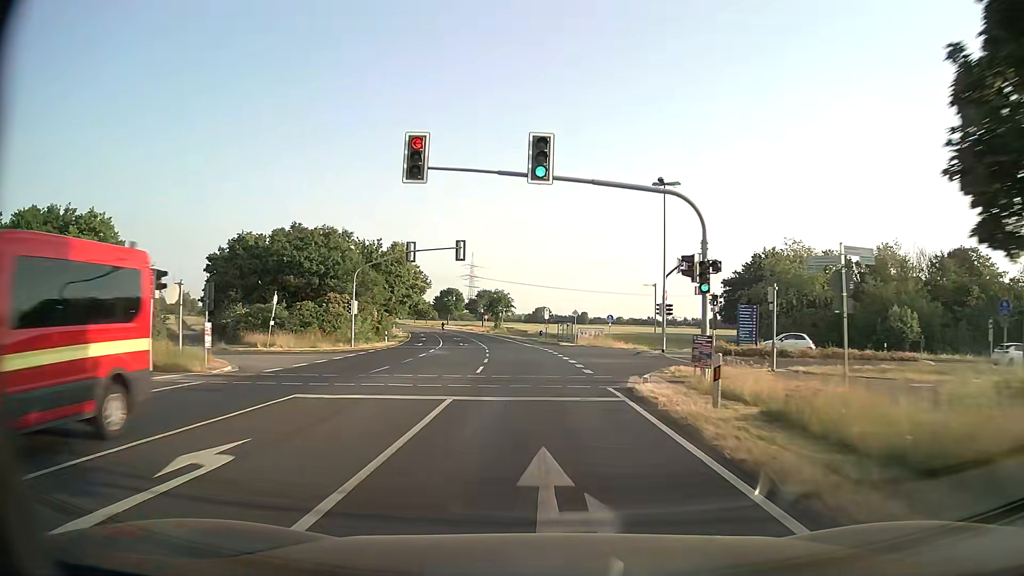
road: secondary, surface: asphalt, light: Day
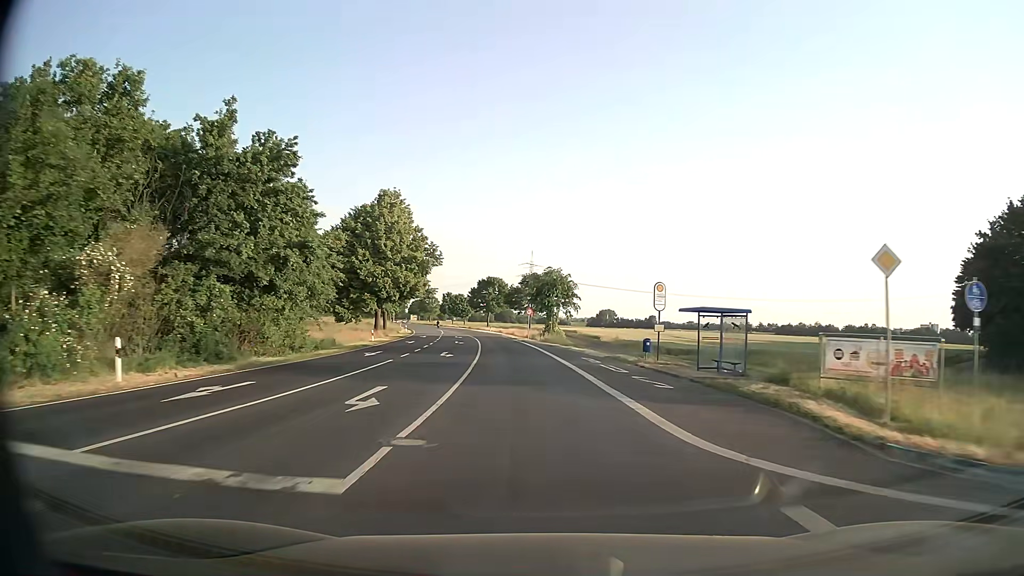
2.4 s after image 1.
(-2.1, +44.0) m; -5°
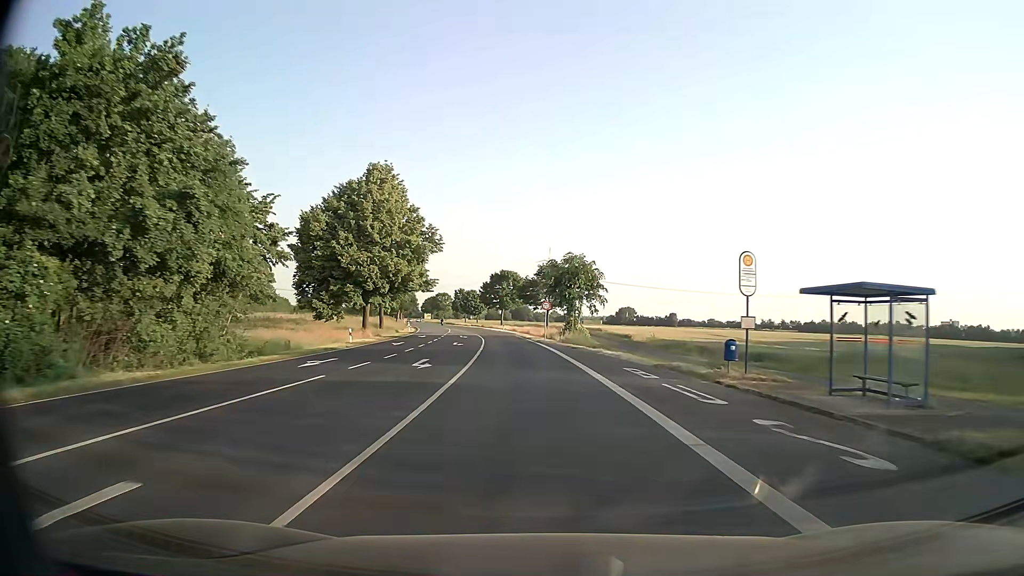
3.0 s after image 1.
(-0.1, +11.0) m; -2°
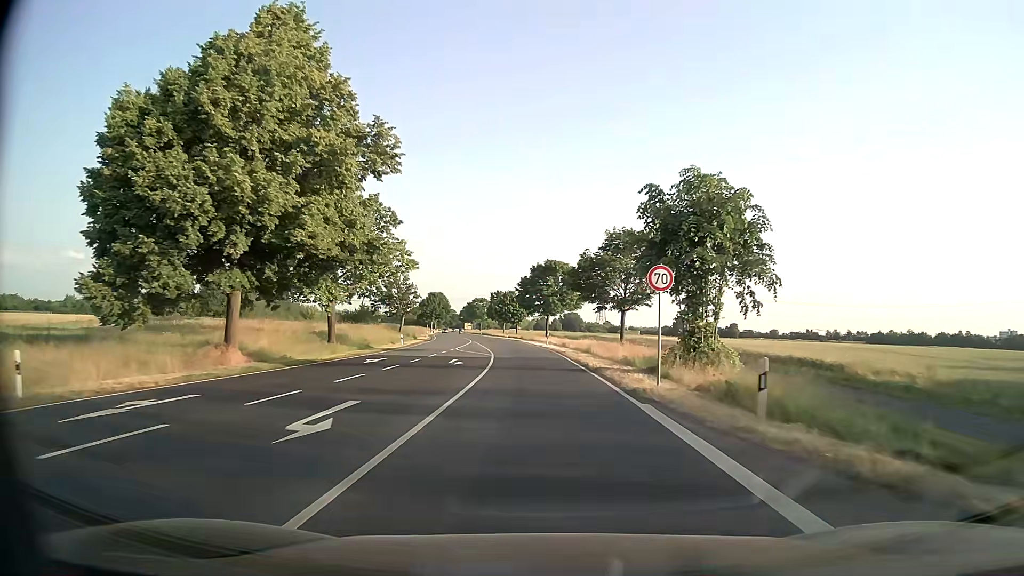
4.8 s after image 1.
(-1.3, +33.0) m; -4°
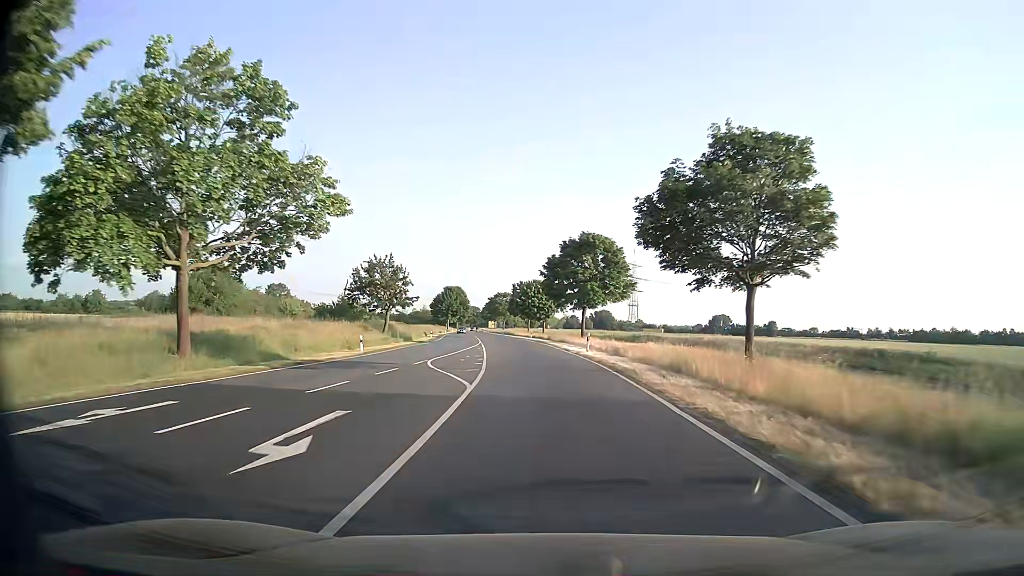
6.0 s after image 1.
(-0.4, +22.0) m; -2°
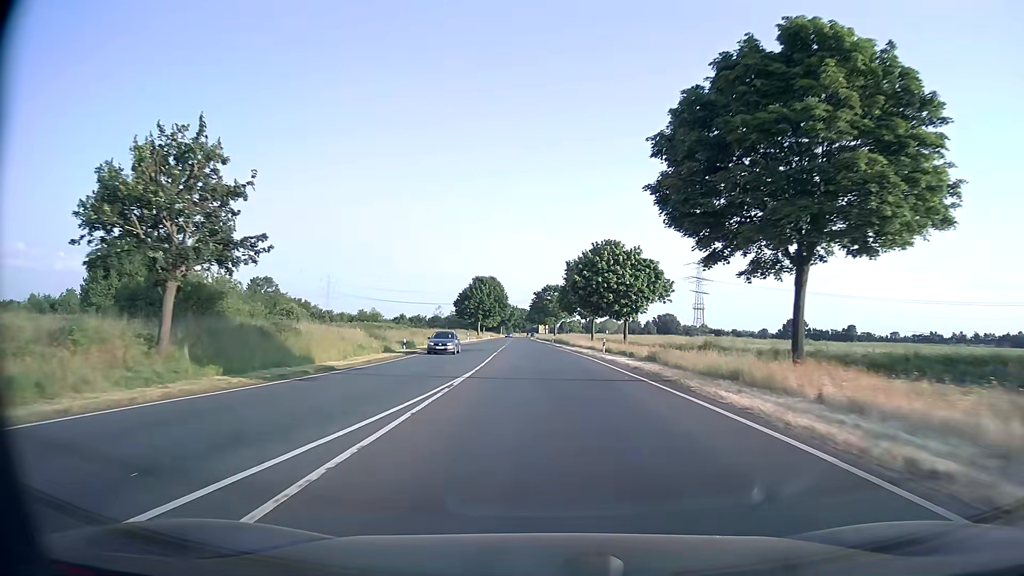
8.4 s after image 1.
(-1.9, +44.3) m; -5°
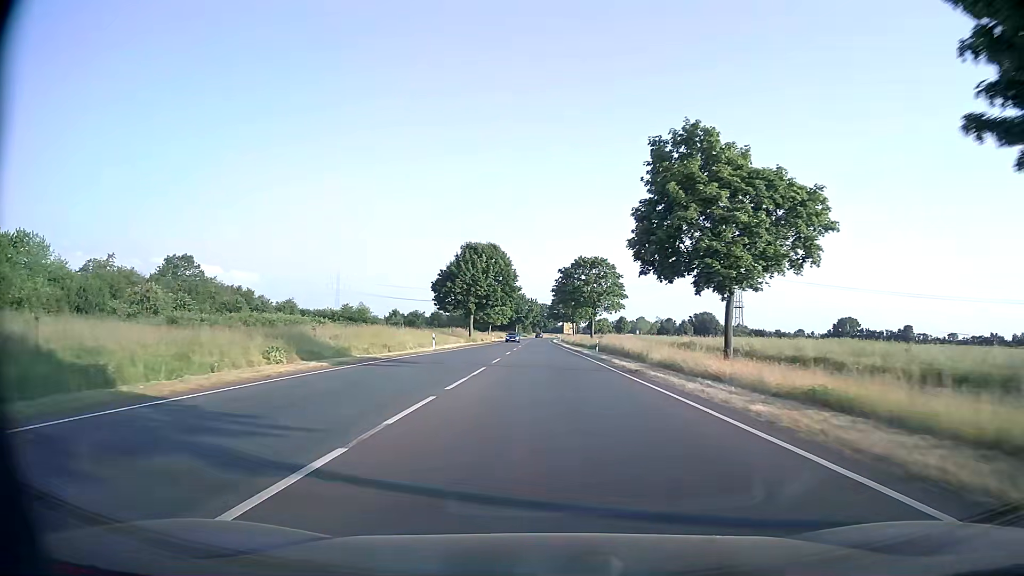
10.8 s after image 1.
(-1.0, +44.9) m; -2°
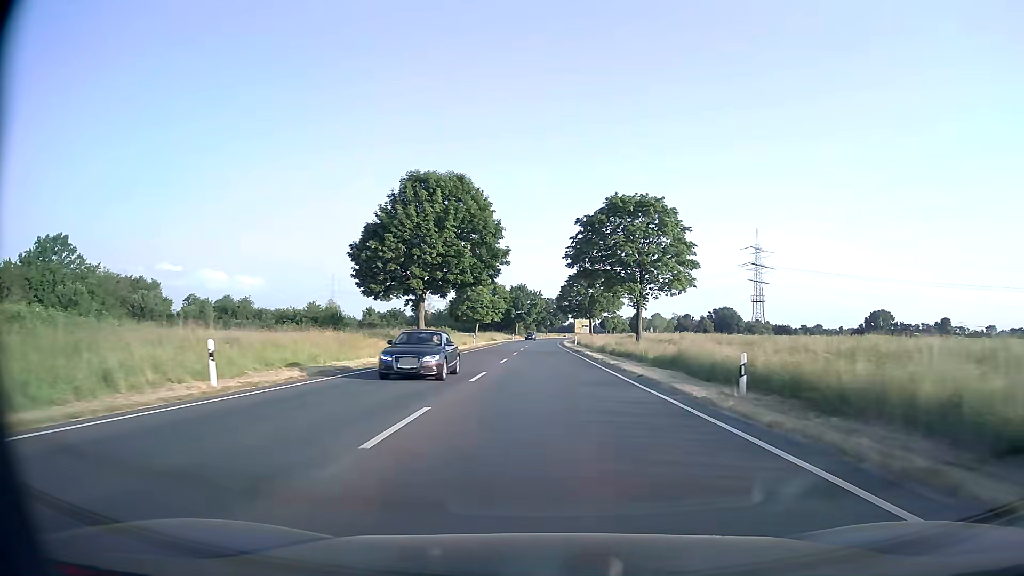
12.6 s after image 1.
(-0.2, +34.1) m; -1°
(0, +10) (0, +20) (0, +30) (0, +40) (0, +50) (0, +60) (0, +70) (0, +80) (0, +90) (0, +100) m
